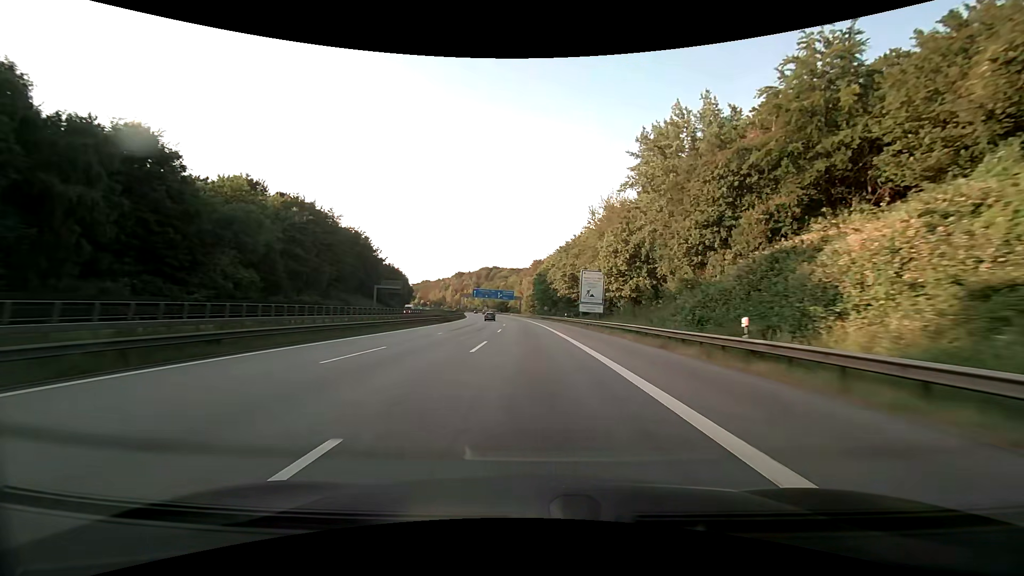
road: motorway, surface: asphalt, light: Day
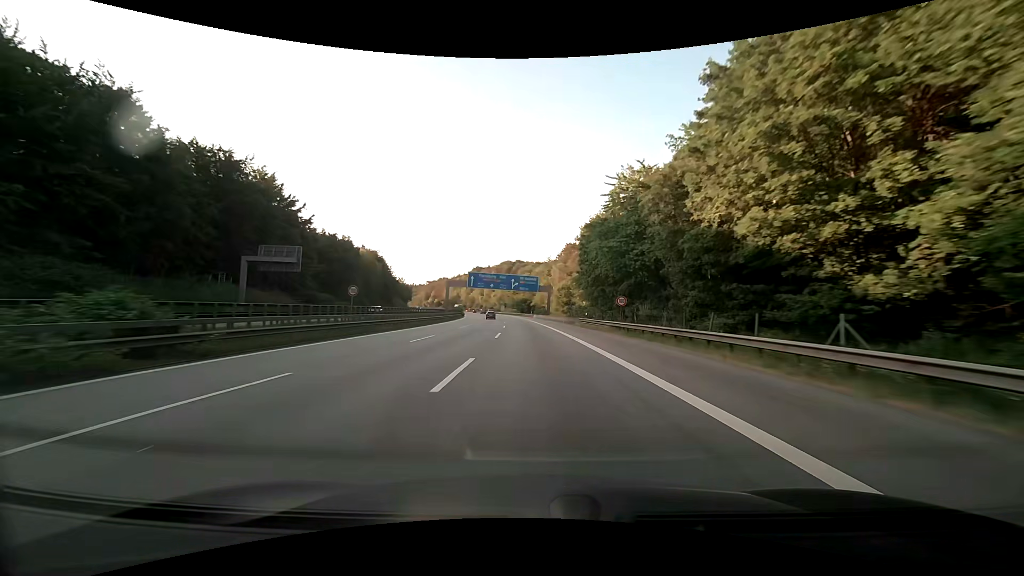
(-1.9, +63.5) m; -3°
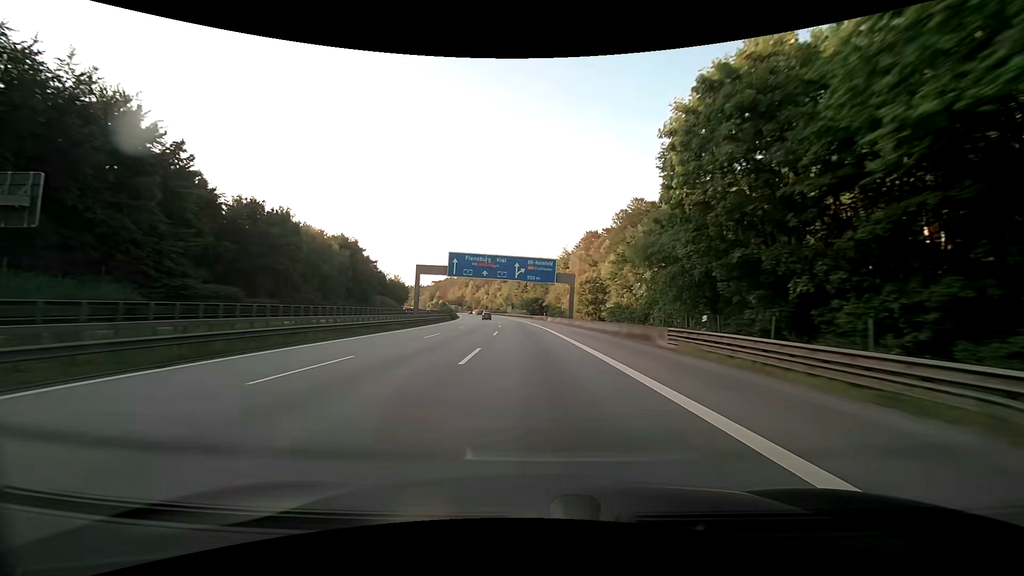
(-0.4, +31.4) m; -1°
